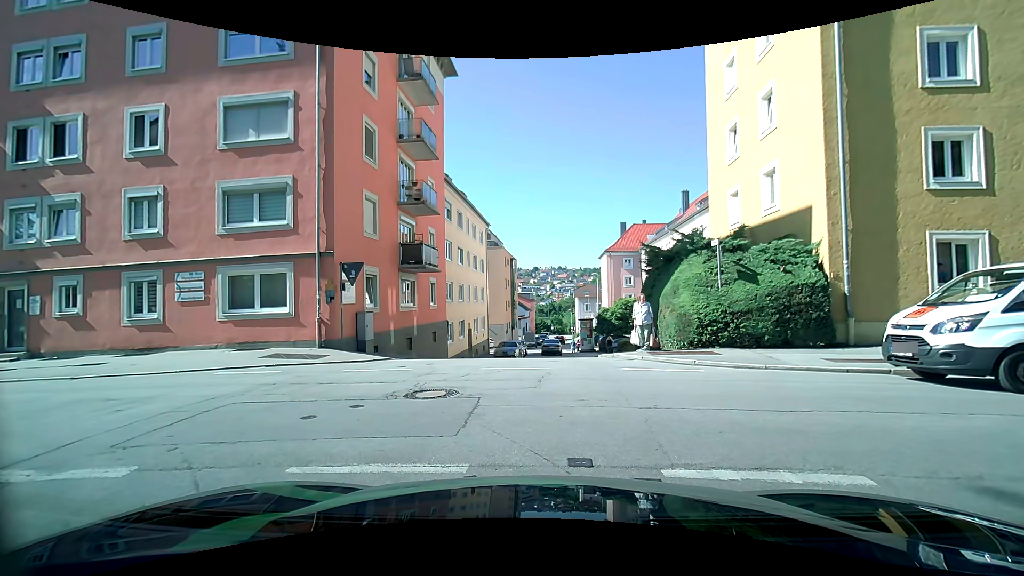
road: residential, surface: asphalt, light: Day
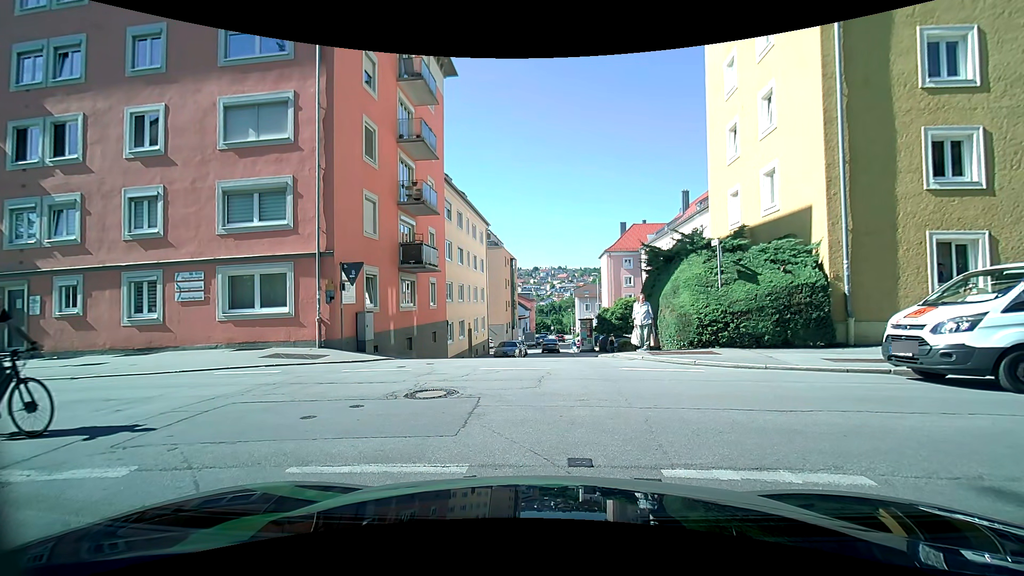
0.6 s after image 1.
(0.0, 0.0) m; 0°
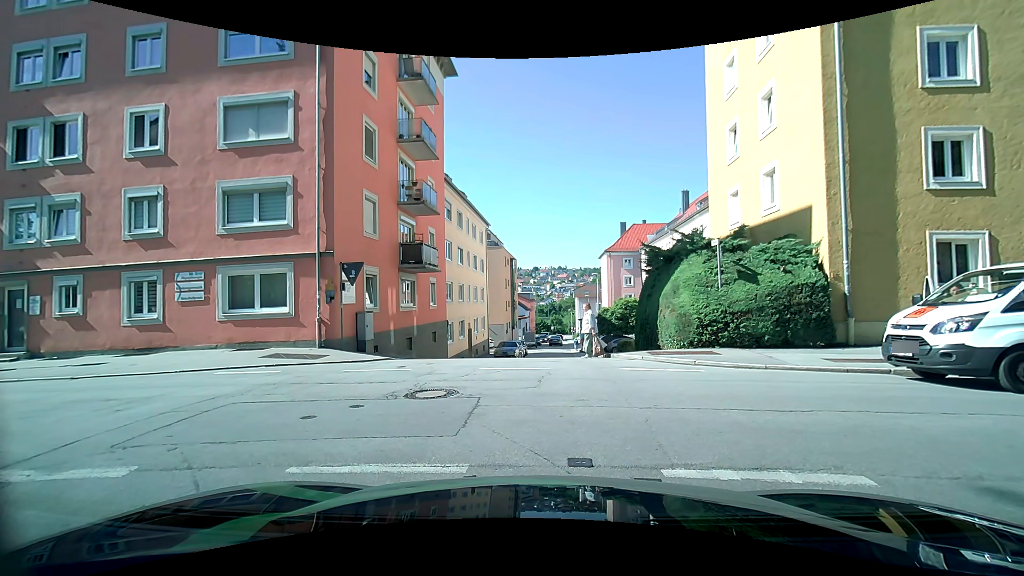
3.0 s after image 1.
(0.0, 0.0) m; 0°
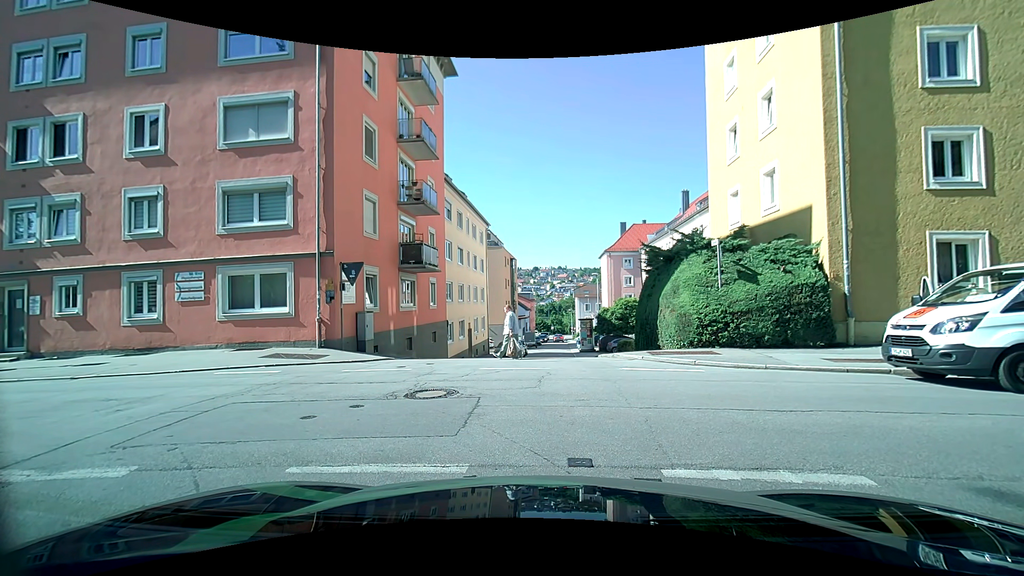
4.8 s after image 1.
(0.0, 0.0) m; 0°
